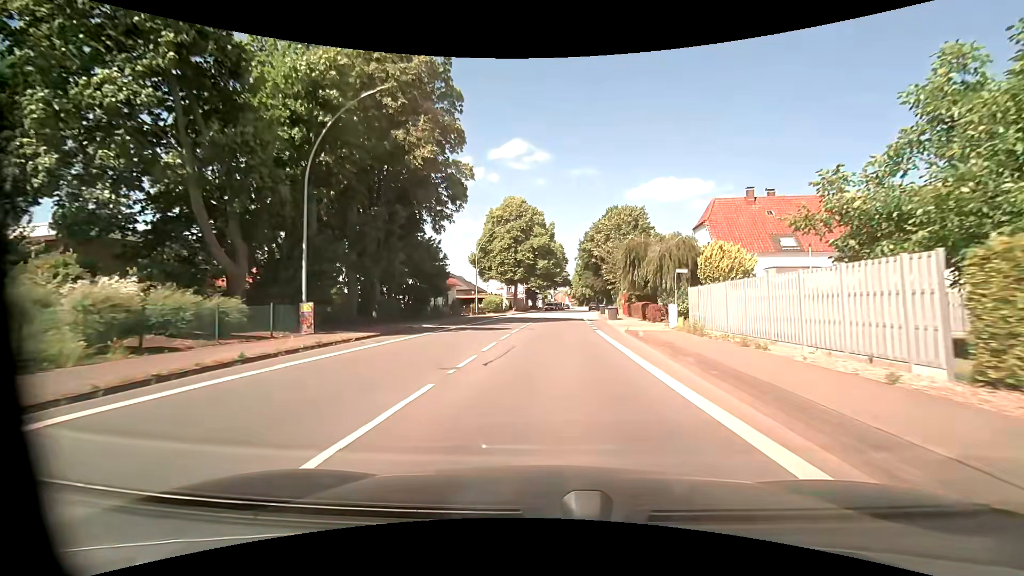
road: primary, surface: asphalt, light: Day
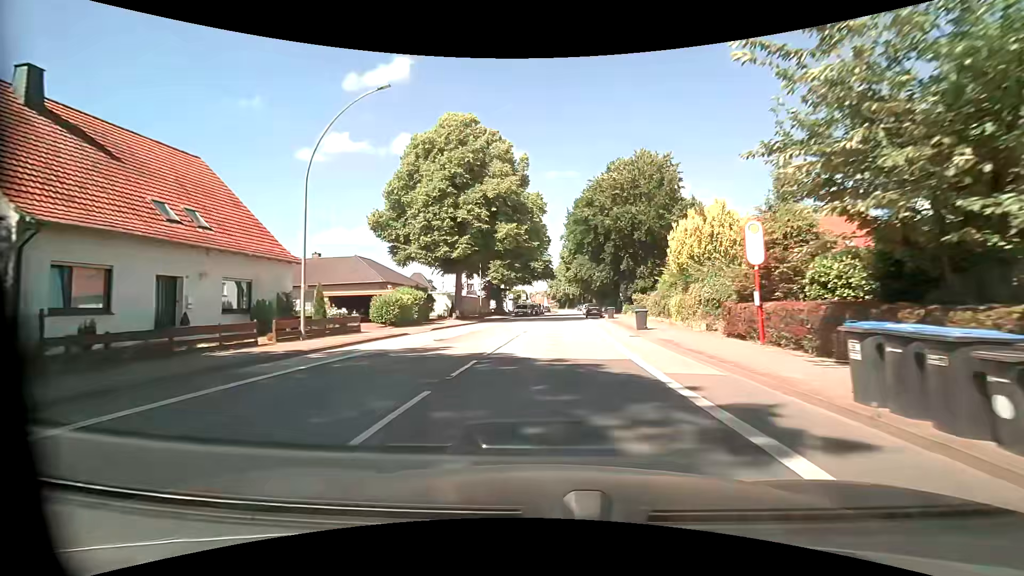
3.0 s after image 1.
(+1.0, +36.4) m; +3°
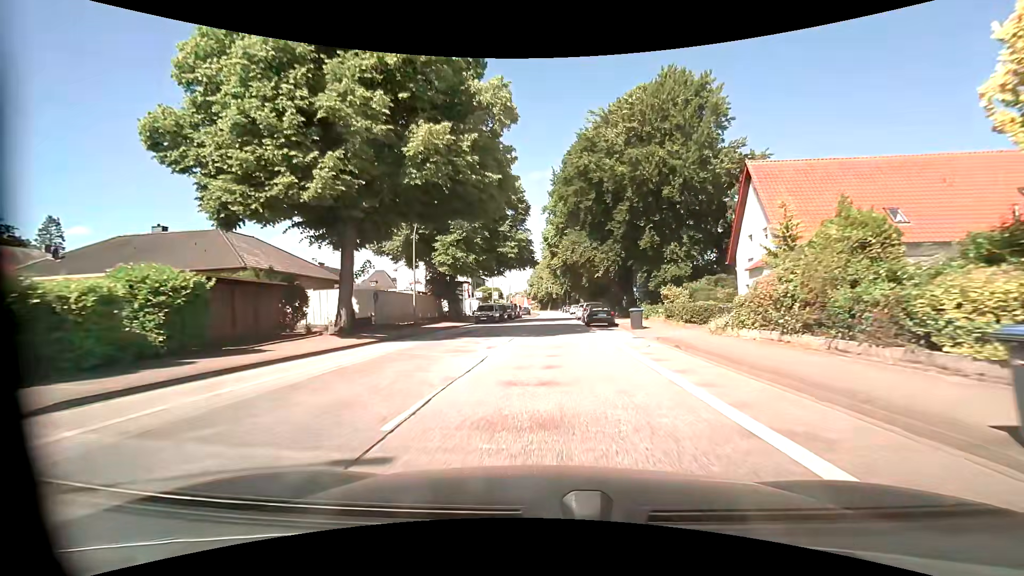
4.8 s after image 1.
(+0.3, +21.8) m; +2°
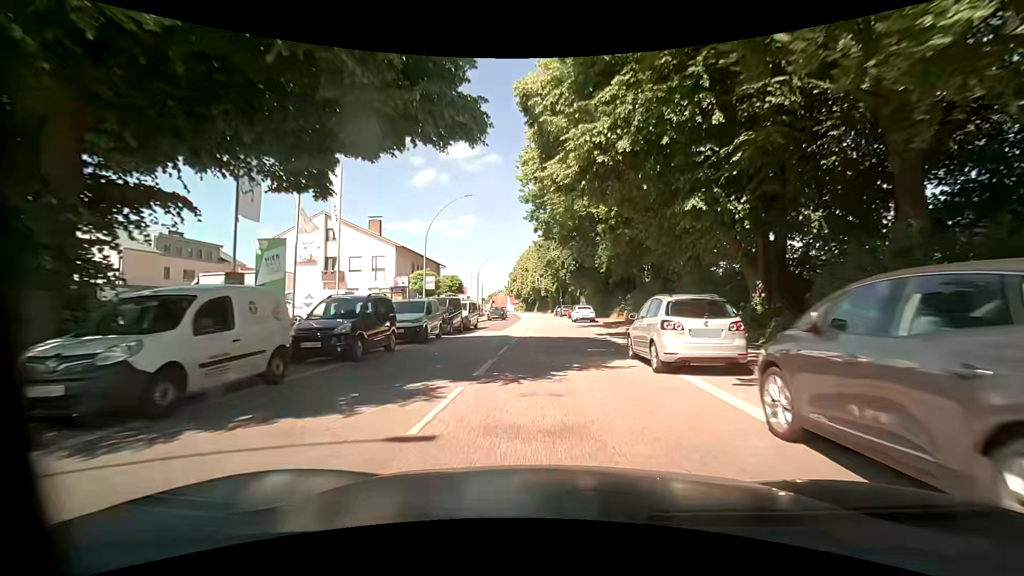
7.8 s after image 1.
(+0.6, +36.1) m; 0°
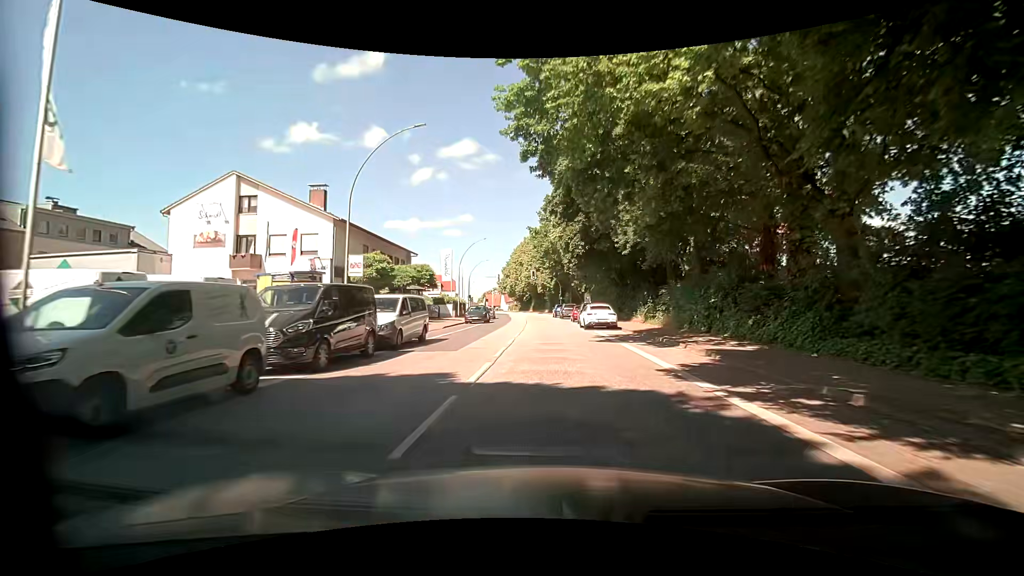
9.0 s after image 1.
(+0.4, +14.3) m; +3°
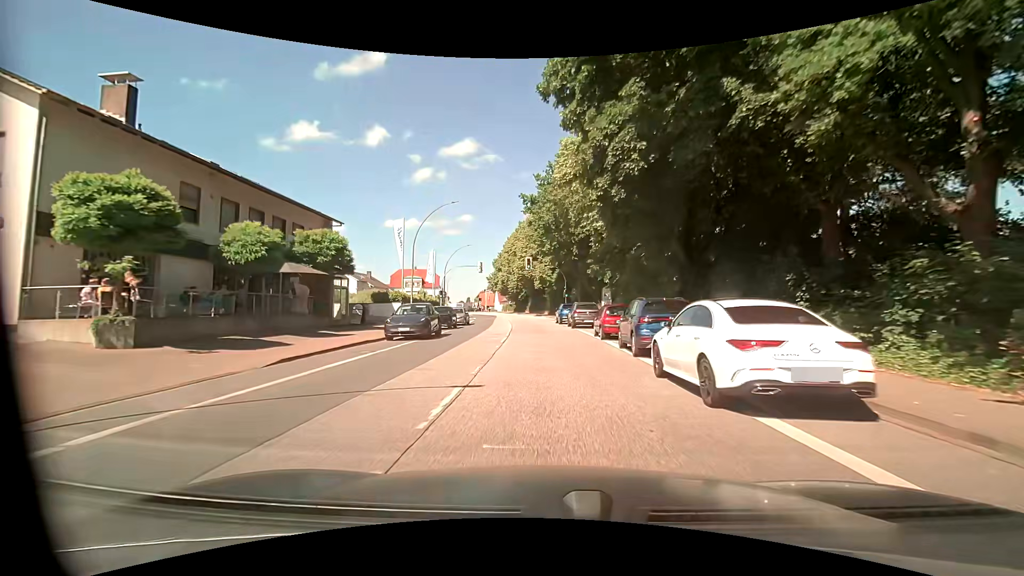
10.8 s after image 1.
(-0.3, +21.4) m; -1°
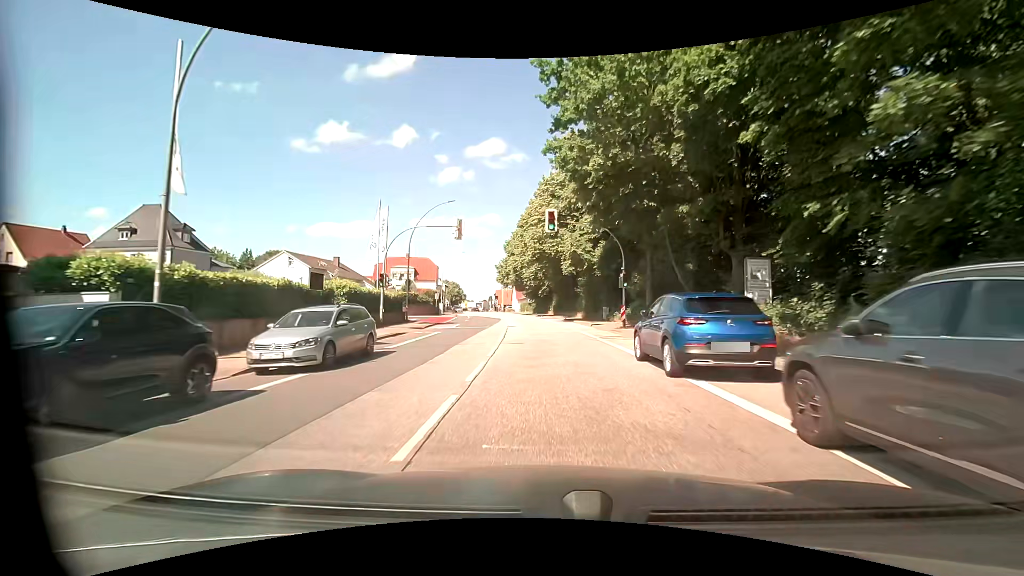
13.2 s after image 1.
(-0.7, +28.3) m; -3°
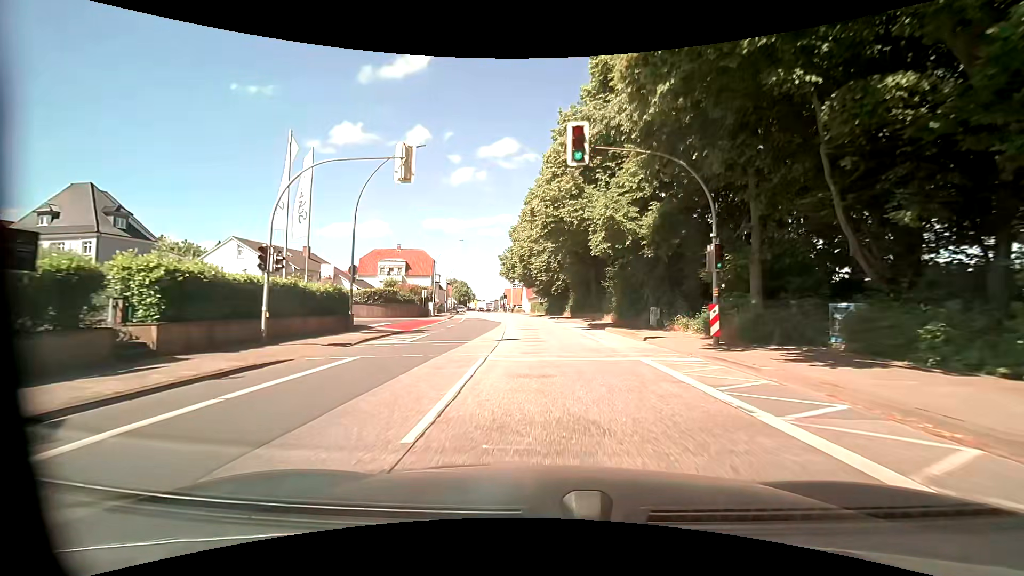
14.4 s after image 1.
(-0.1, +14.0) m; -1°
(0, +10) (0, +20) (-1, +30) (-1, +40) (-2, +50) (-4, +60) (-5, +70) (-7, +80) (-8, +89) (-10, +99) m
